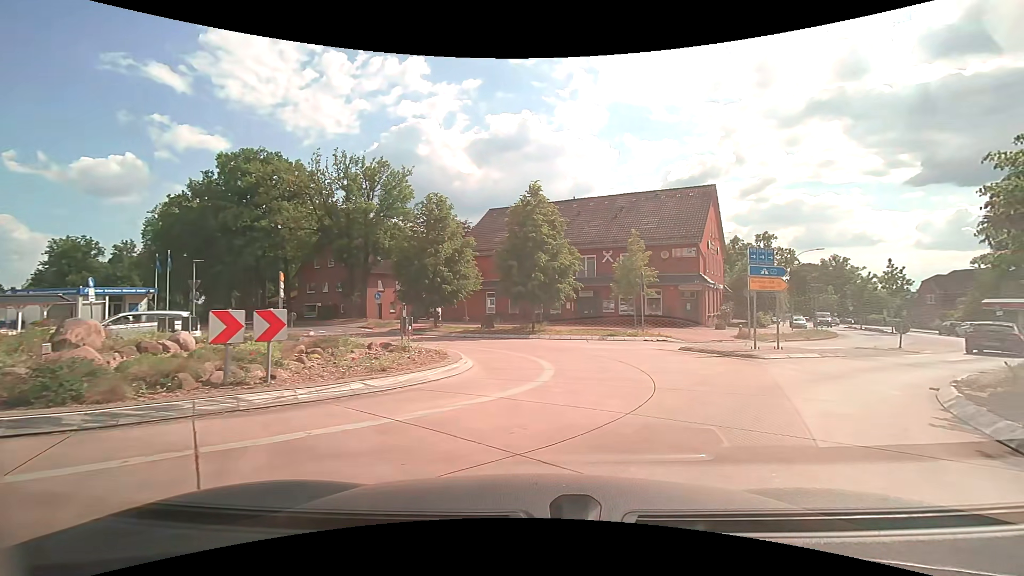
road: secondary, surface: asphalt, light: Day
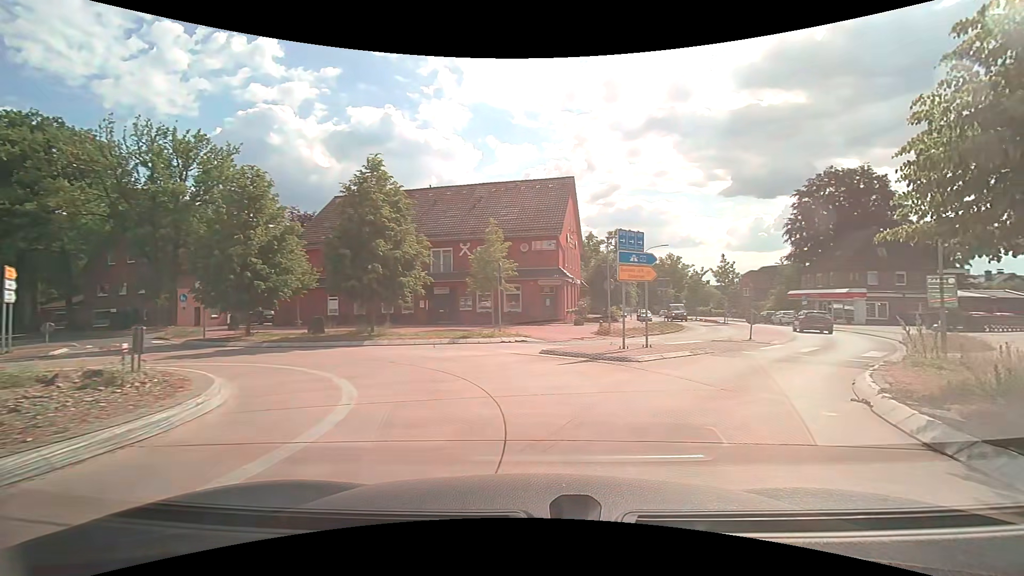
(+0.6, +4.3) m; +15°
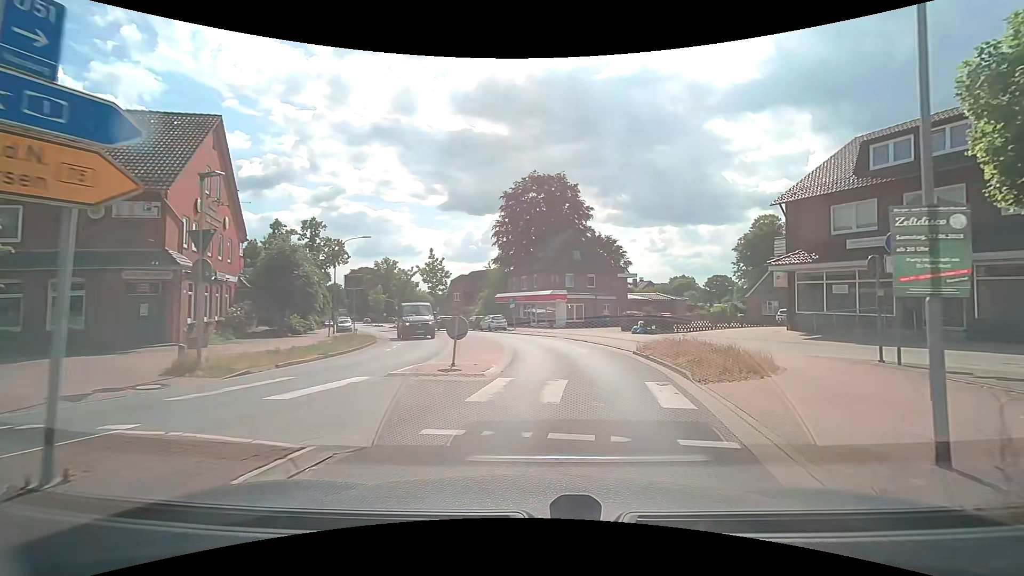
(+4.1, +11.7) m; +32°
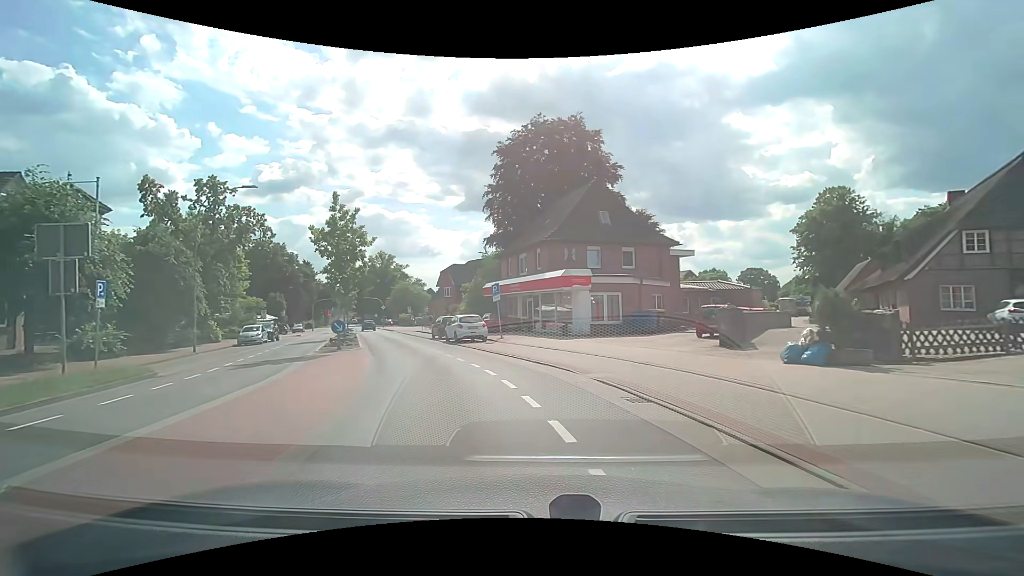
(+1.3, +20.3) m; -1°
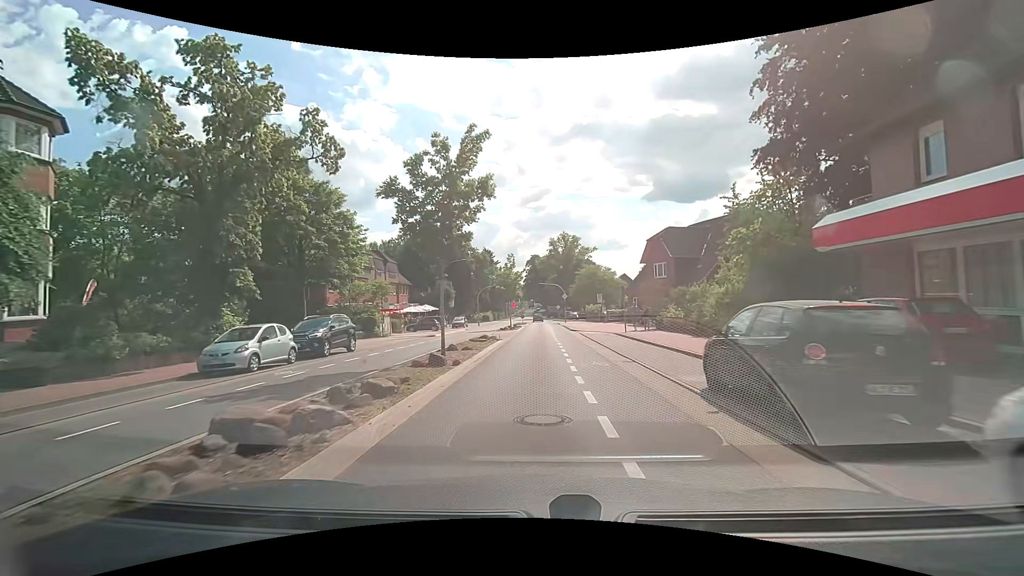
(-6.0, +25.2) m; -21°
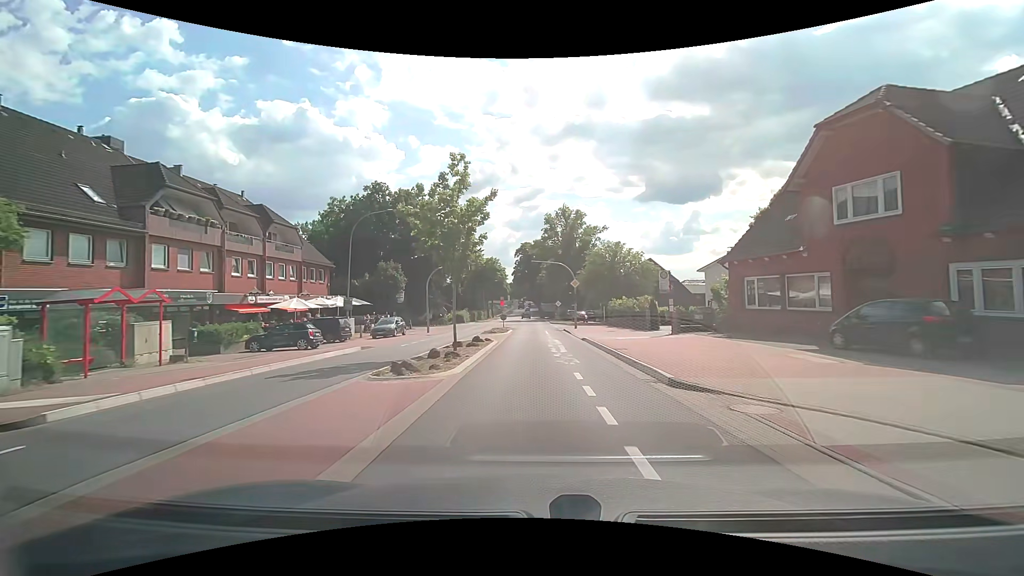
(0.0, +30.8) m; +1°
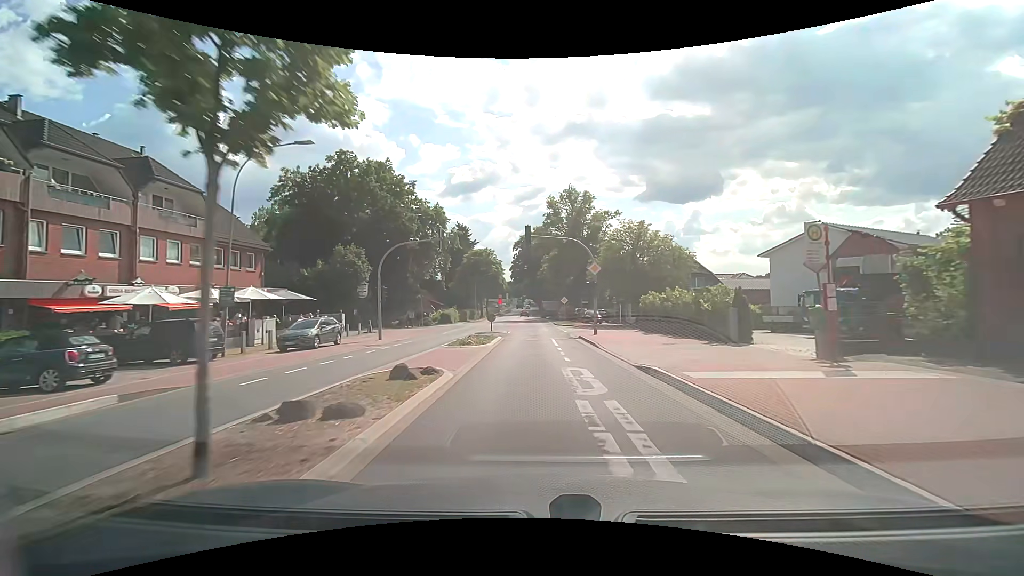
(-0.1, +13.8) m; 0°
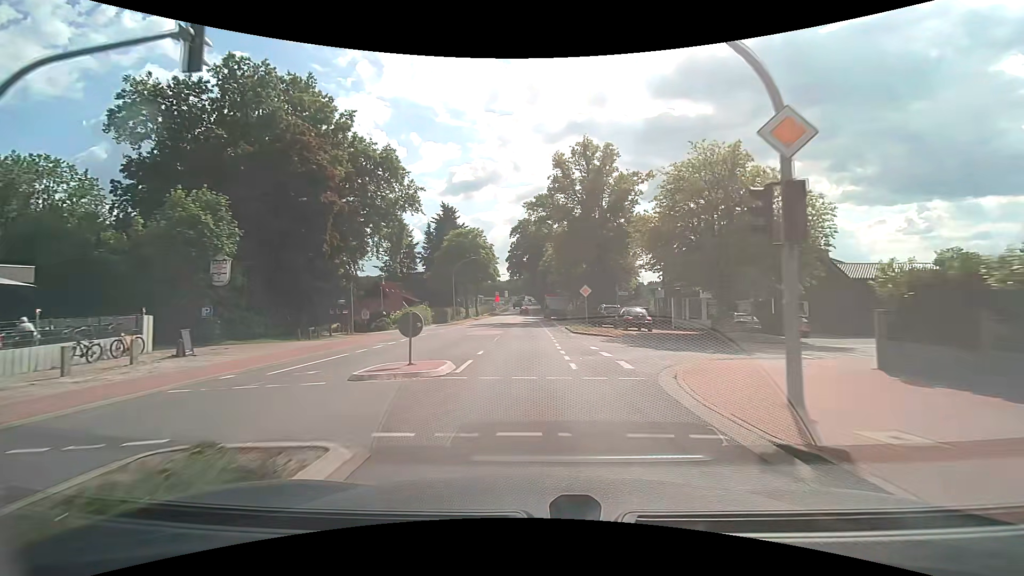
(-0.2, +22.5) m; -1°
(0, +10) (0, +20) (0, +30) (0, +40) (0, +50) (-1, +60) (-1, +70) (-1, +80) (-1, +90) (-2, +100) m
